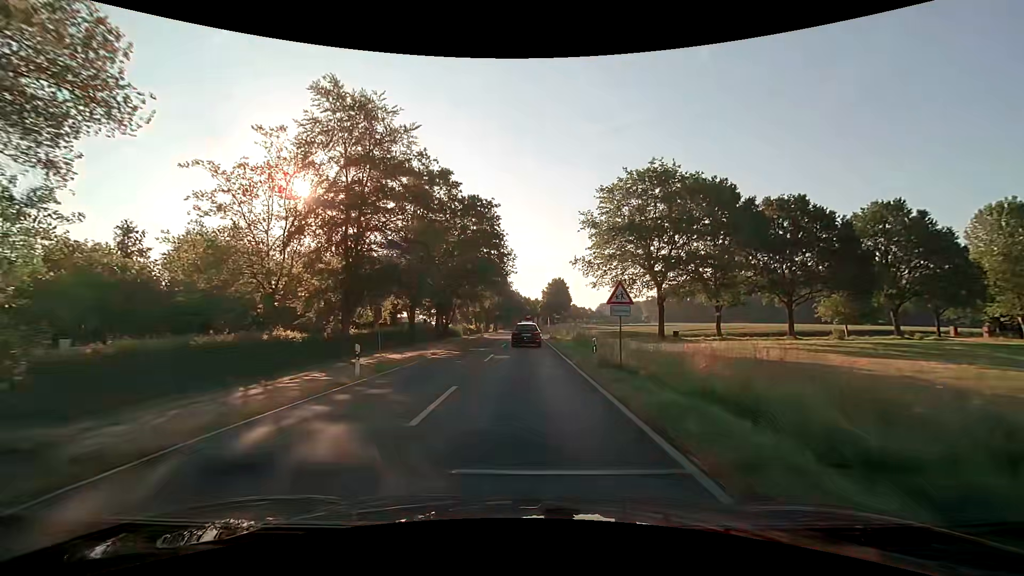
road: secondary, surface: asphalt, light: Day
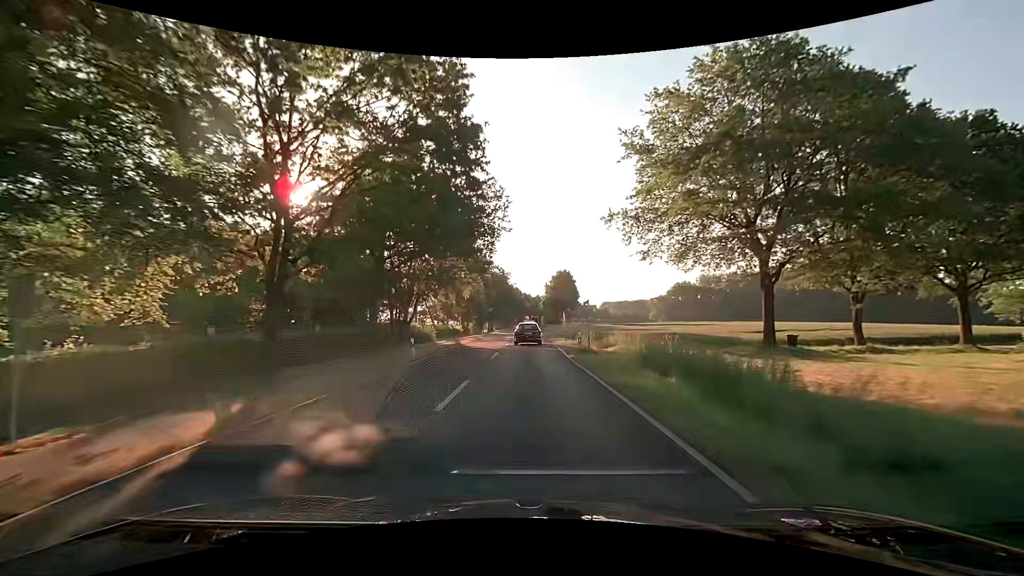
(0.0, +22.4) m; 0°
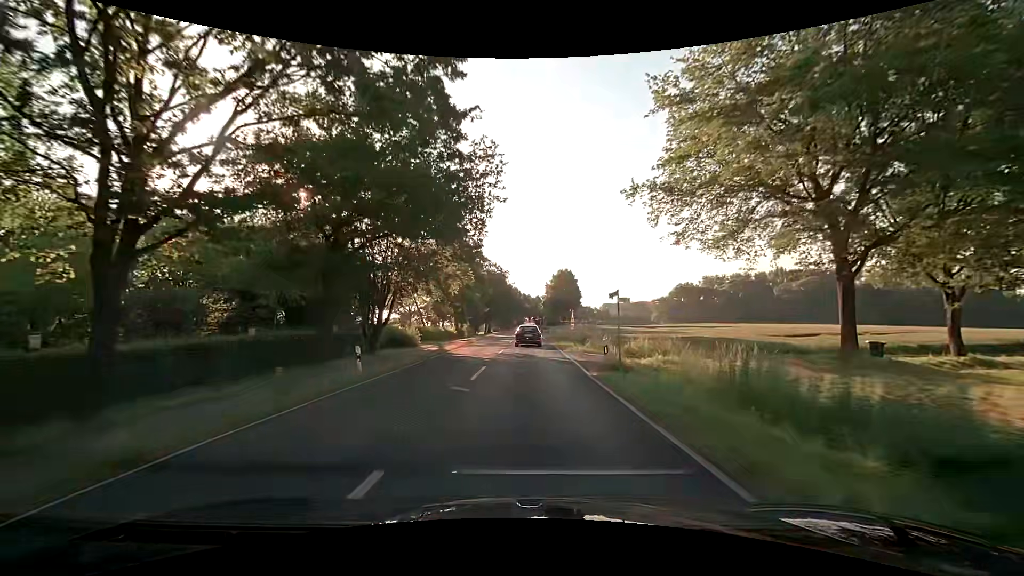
(0.0, +7.3) m; 0°
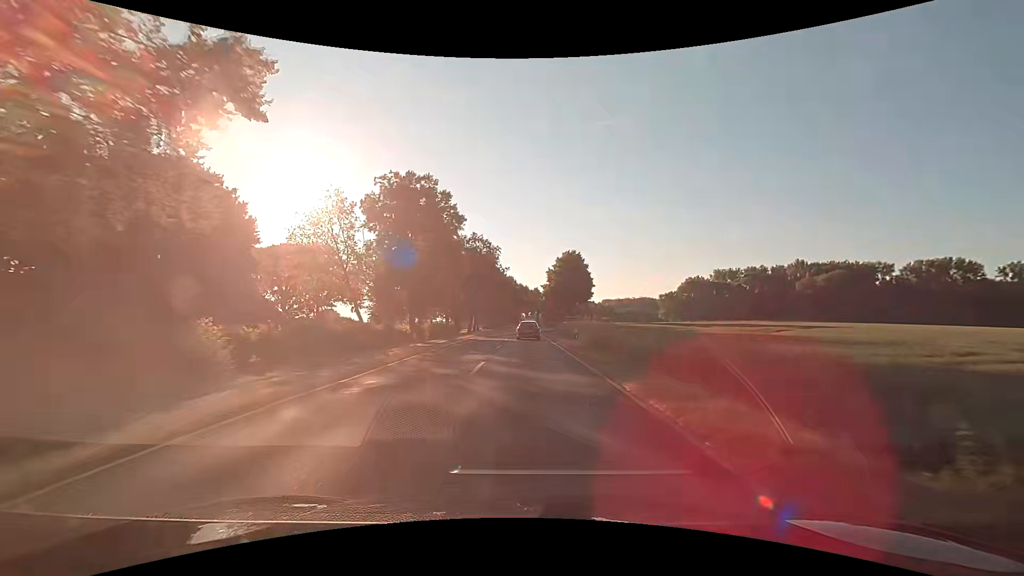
(+0.2, +28.6) m; 0°
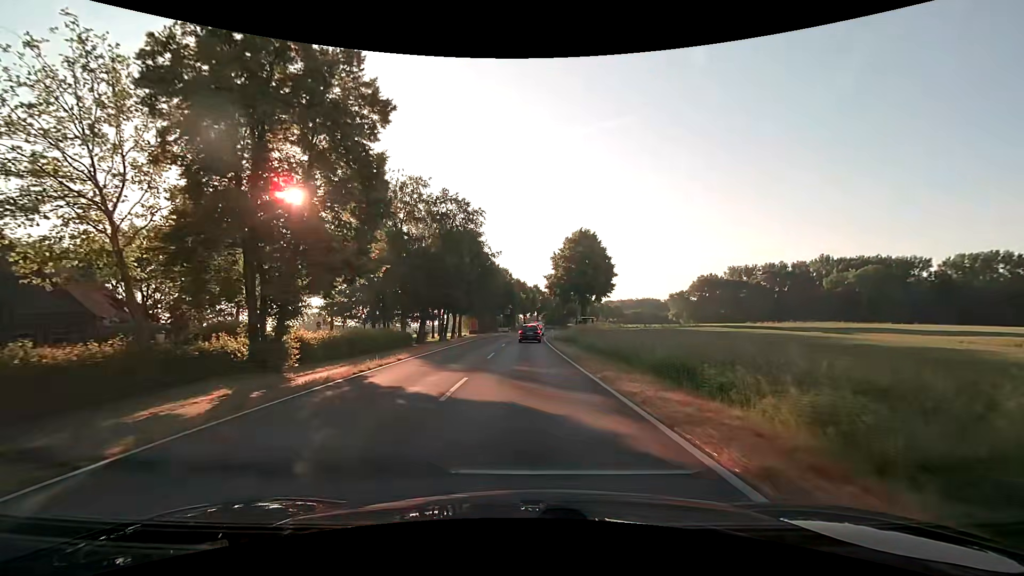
(+0.2, +27.6) m; +1°
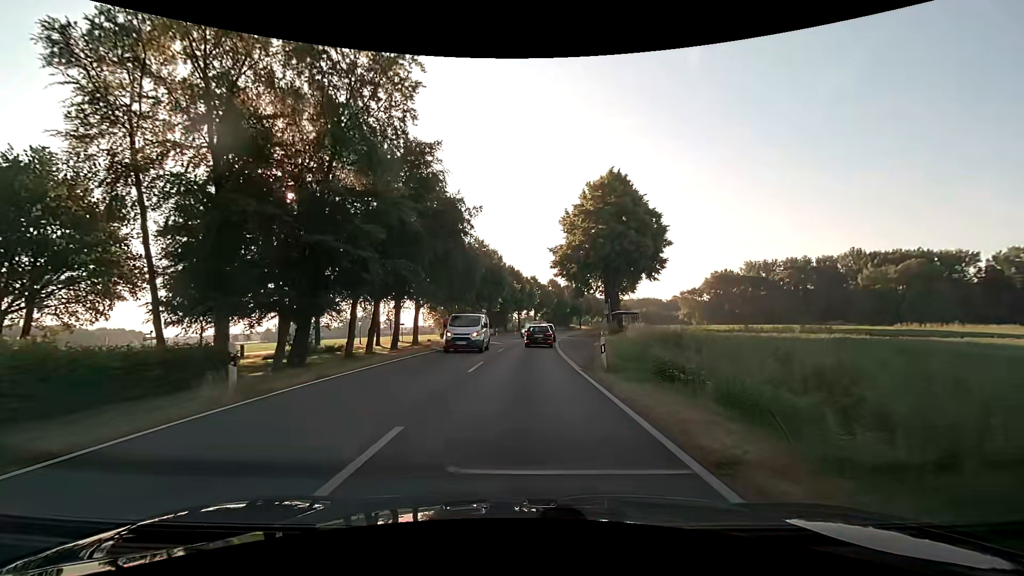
(0.0, +30.4) m; 0°
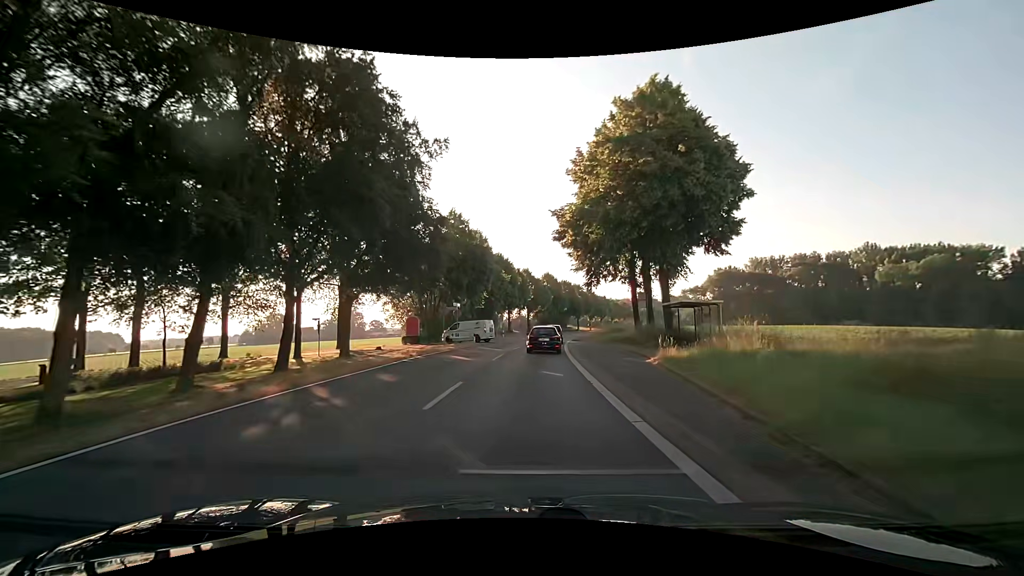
(+0.1, +18.4) m; +1°
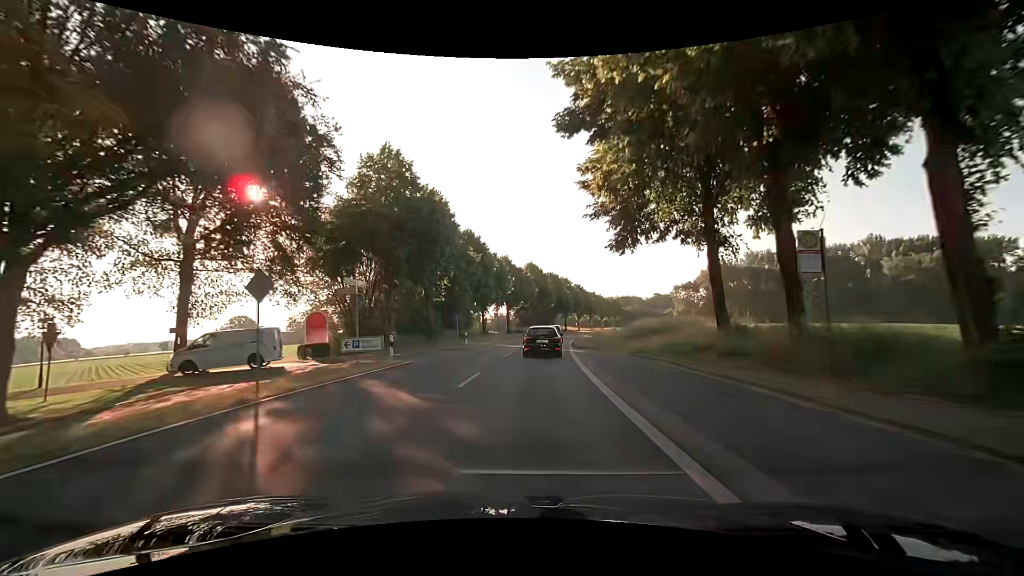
(+0.4, +21.0) m; +2°
(0, +10) (0, +20) (+1, +30) (+2, +40) (+3, +50) (+4, +60) (+5, +70) (+7, +80) (+9, +89) (+11, +99) m
